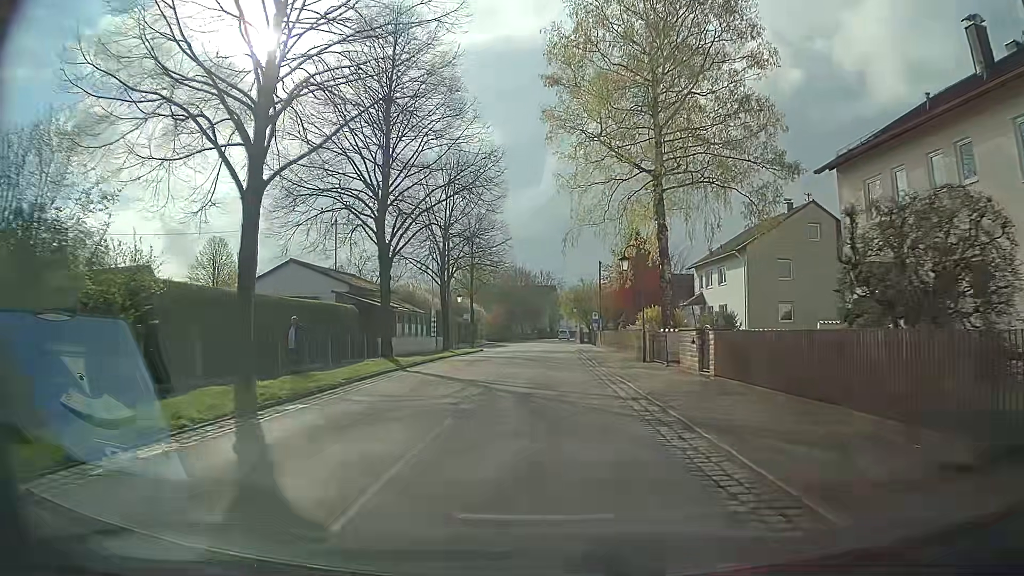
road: residential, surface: asphalt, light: Day
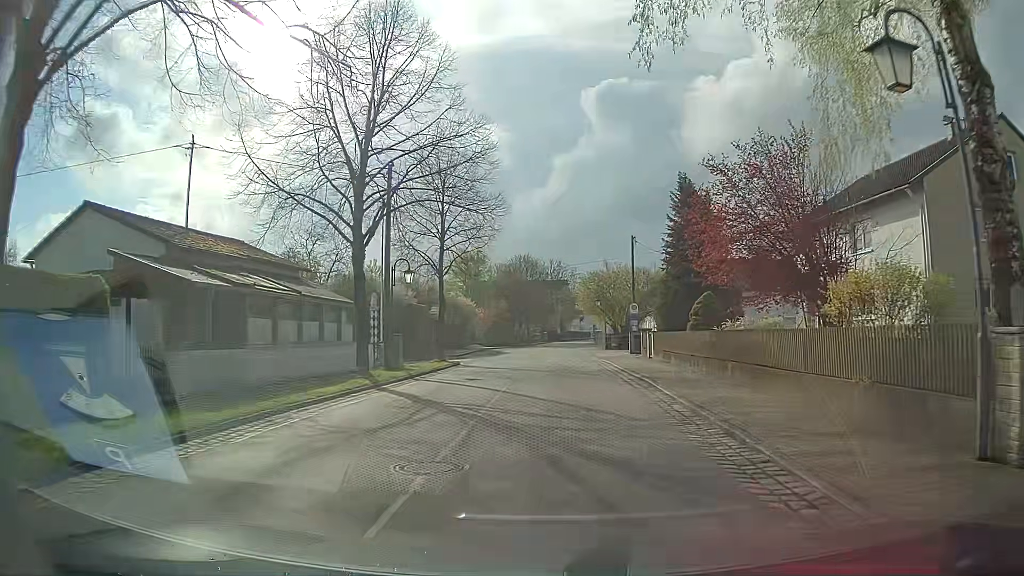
(-0.5, +21.3) m; -1°
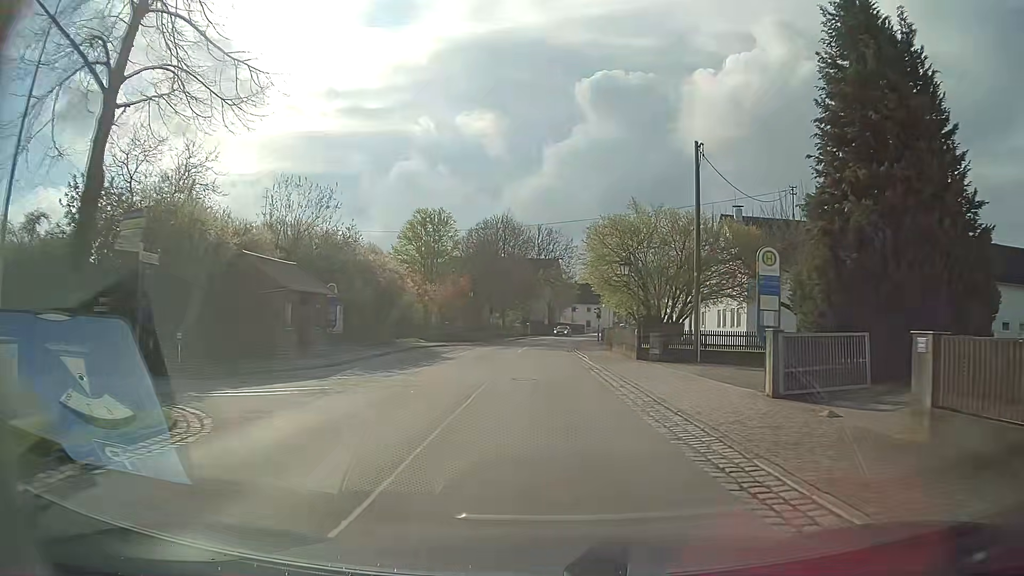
(+0.2, +27.7) m; +1°
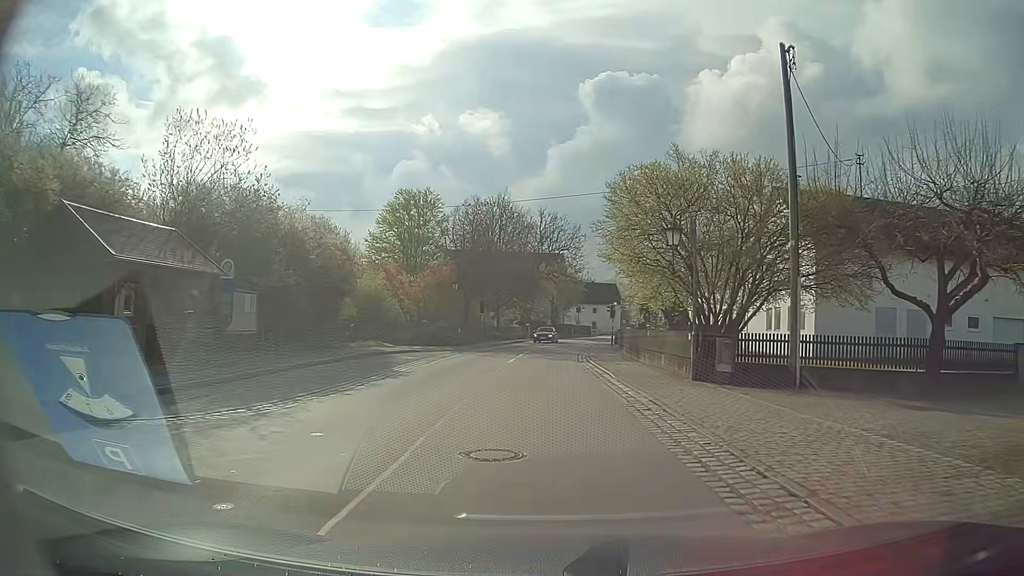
(+0.1, +11.0) m; 0°
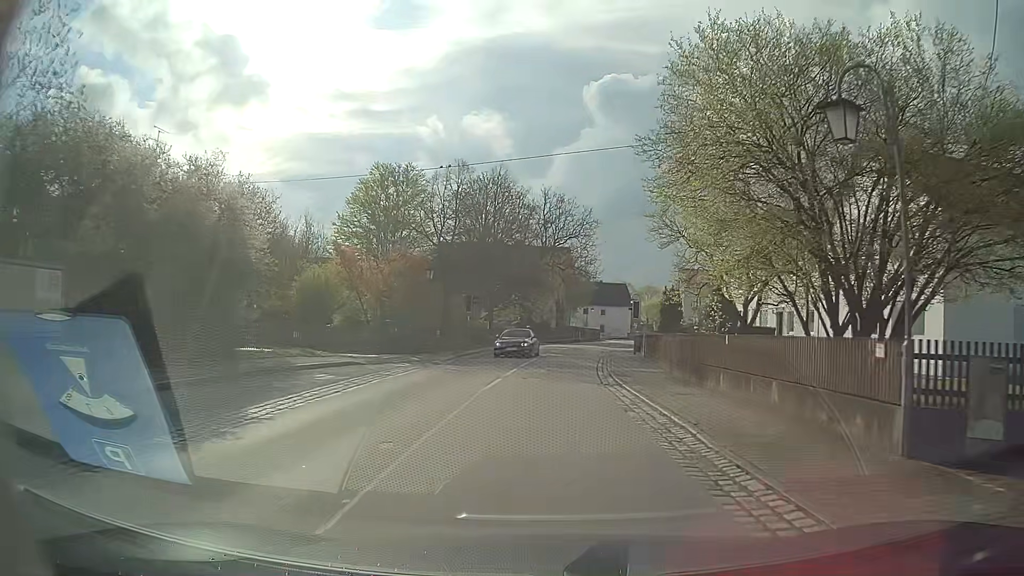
(0.0, +11.3) m; 0°
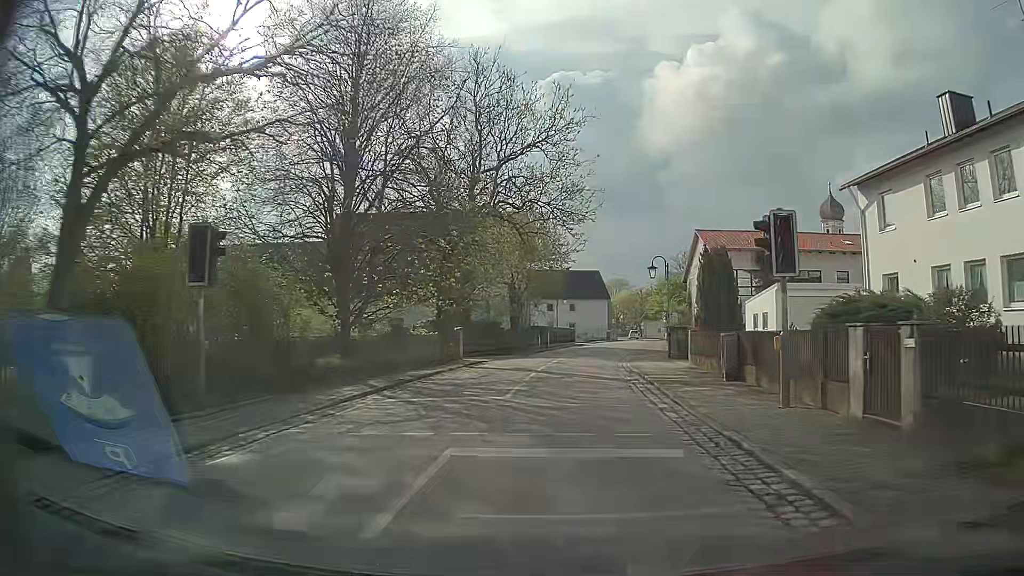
(+0.5, +28.9) m; +4°
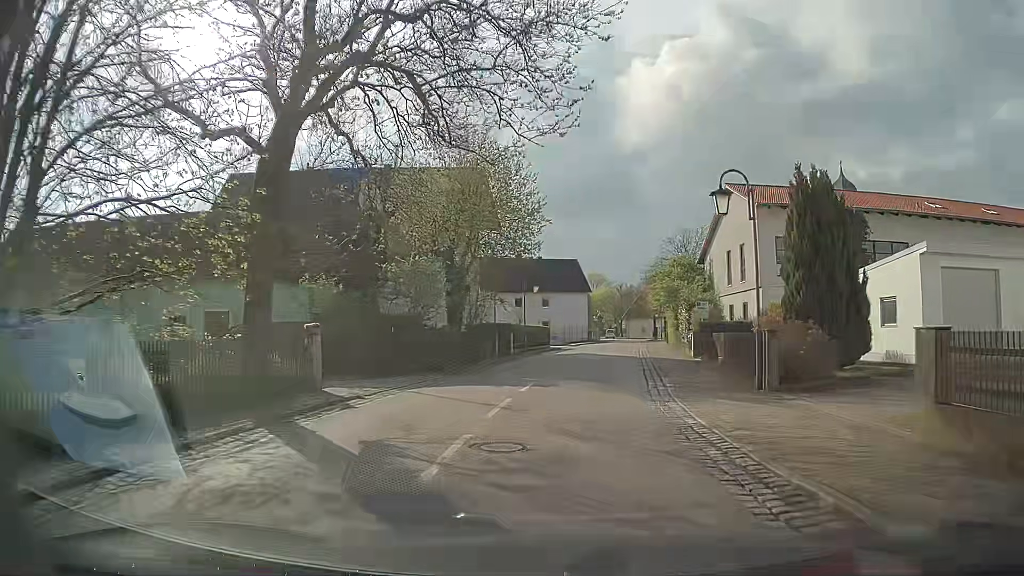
(+0.4, +17.3) m; +2°
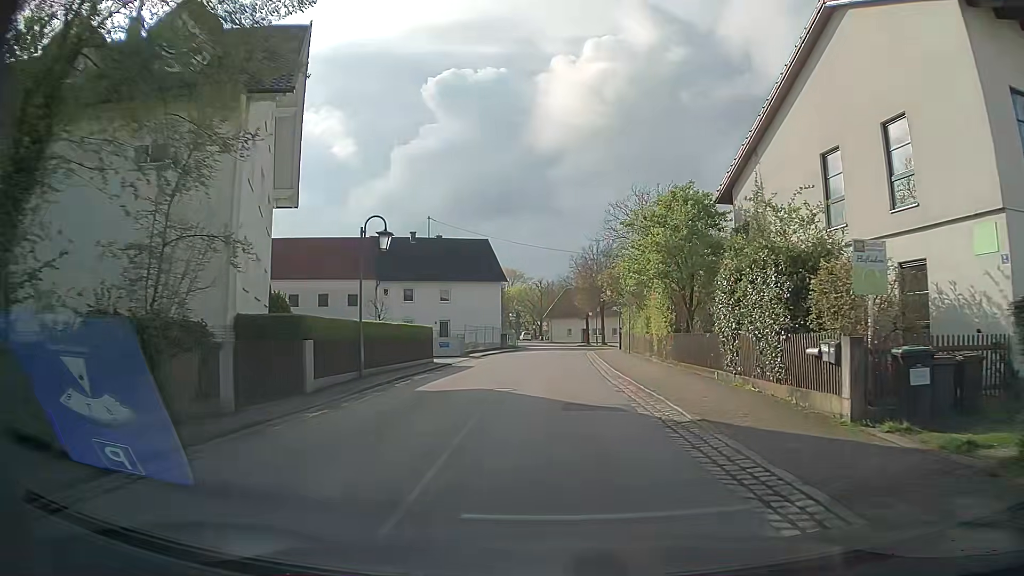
(+1.3, +23.0) m; +8°
(0, +10) (0, +20) (0, +30) (+1, +40) (+1, +50) (+2, +60) (+2, +70) (+1, +80) (0, +90) (-2, +100) m
